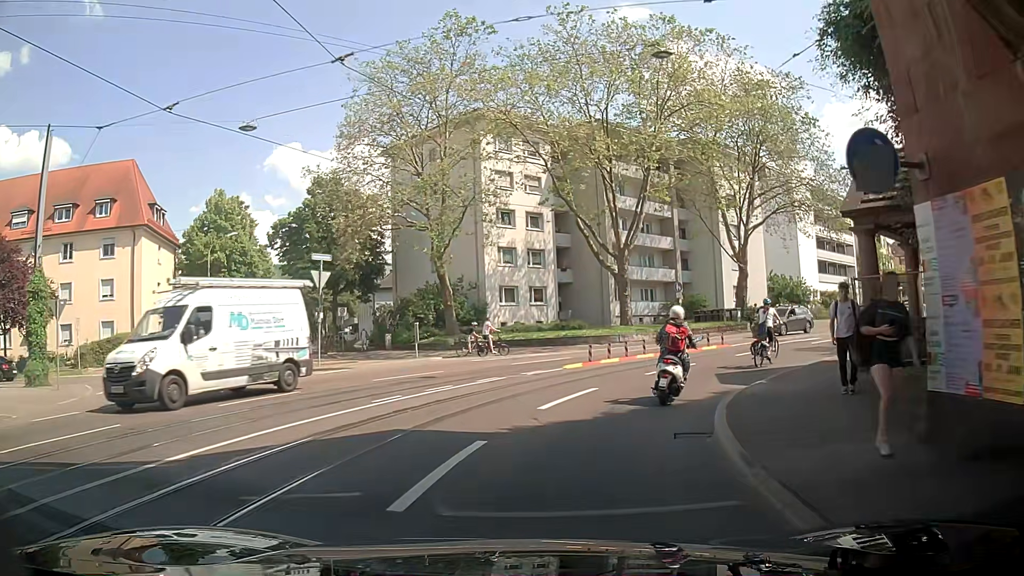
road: primary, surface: asphalt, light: Day
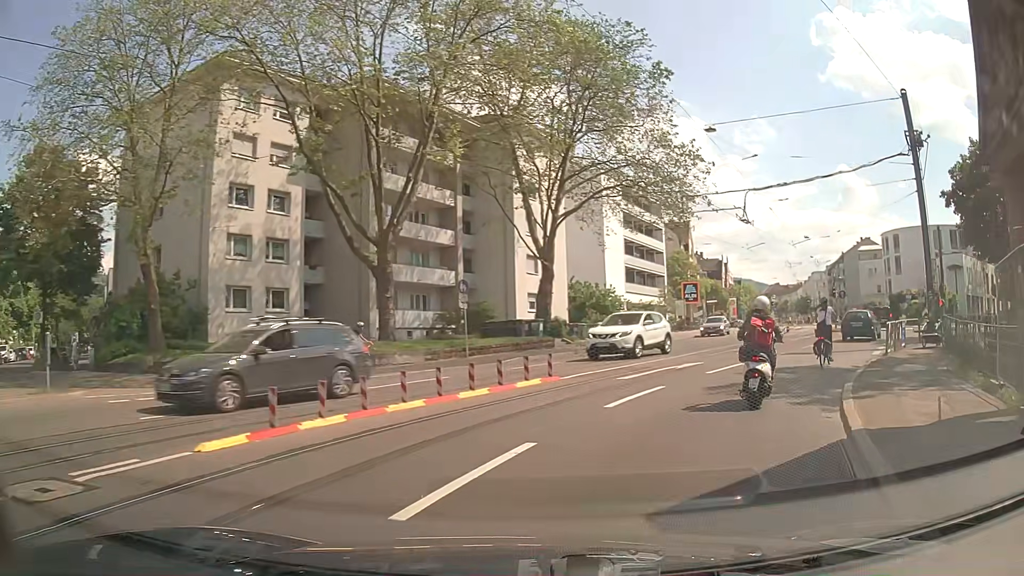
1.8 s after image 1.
(+1.8, +11.9) m; +20°
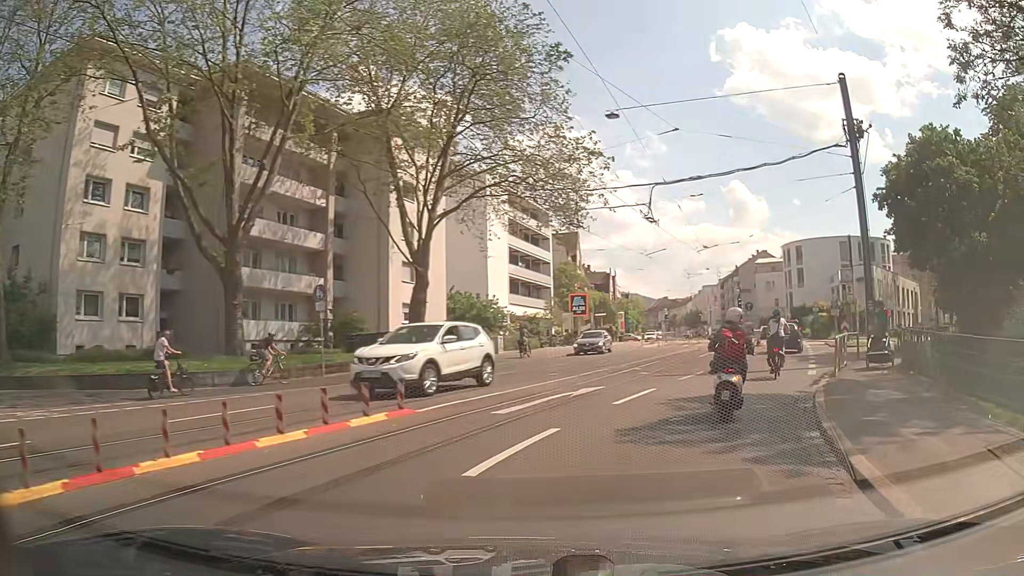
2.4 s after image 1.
(+0.4, +4.0) m; +11°
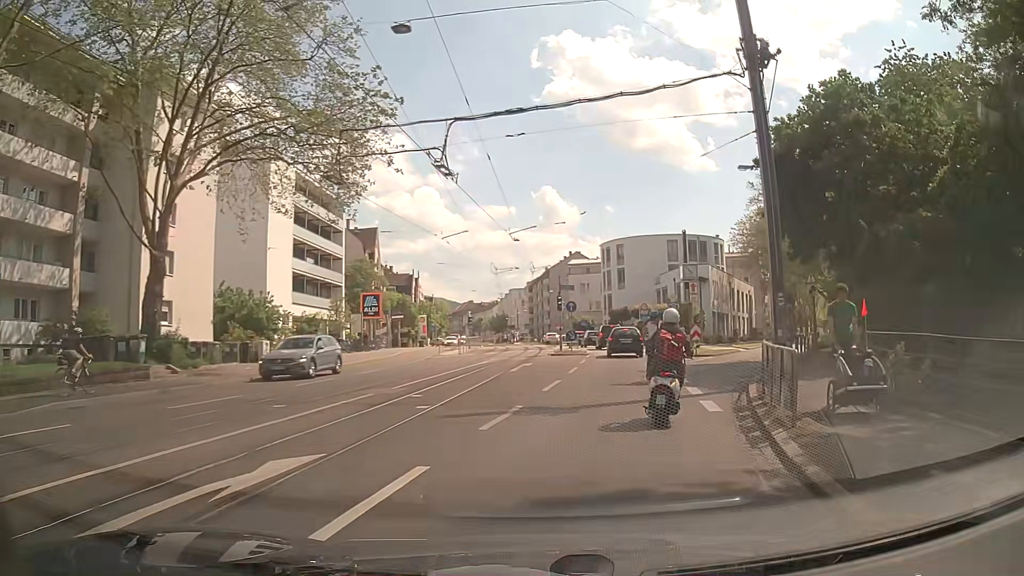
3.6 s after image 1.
(+1.3, +8.1) m; +16°
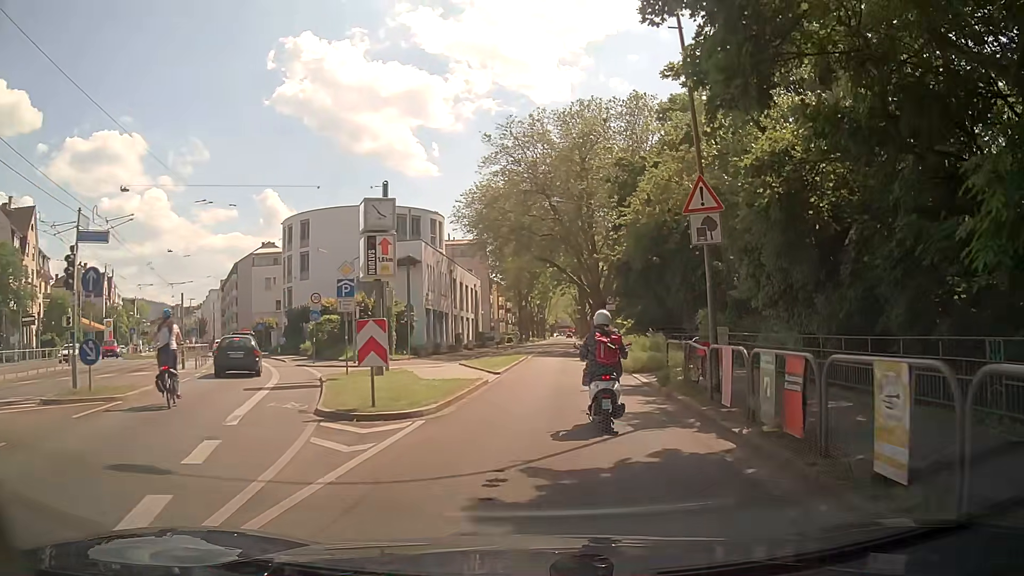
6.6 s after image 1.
(+5.2, +21.6) m; +24°
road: secondary
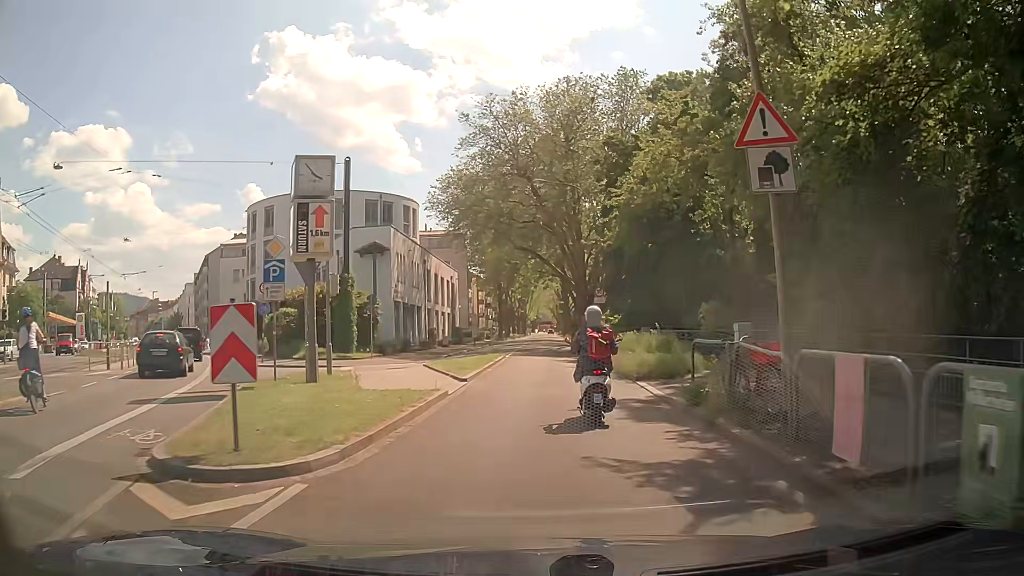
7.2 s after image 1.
(+0.1, +4.7) m; +2°
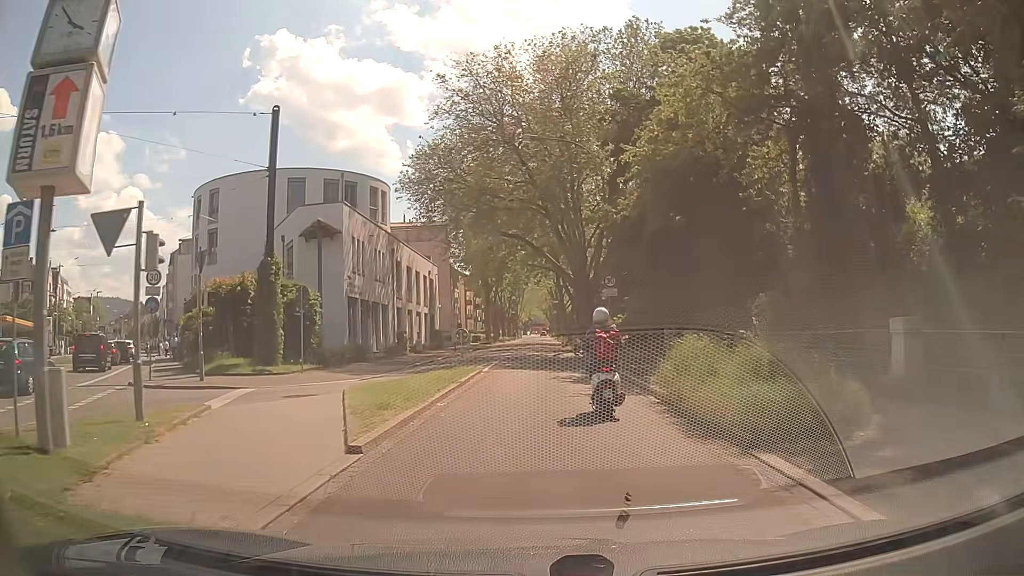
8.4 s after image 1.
(+0.1, +9.5) m; +1°
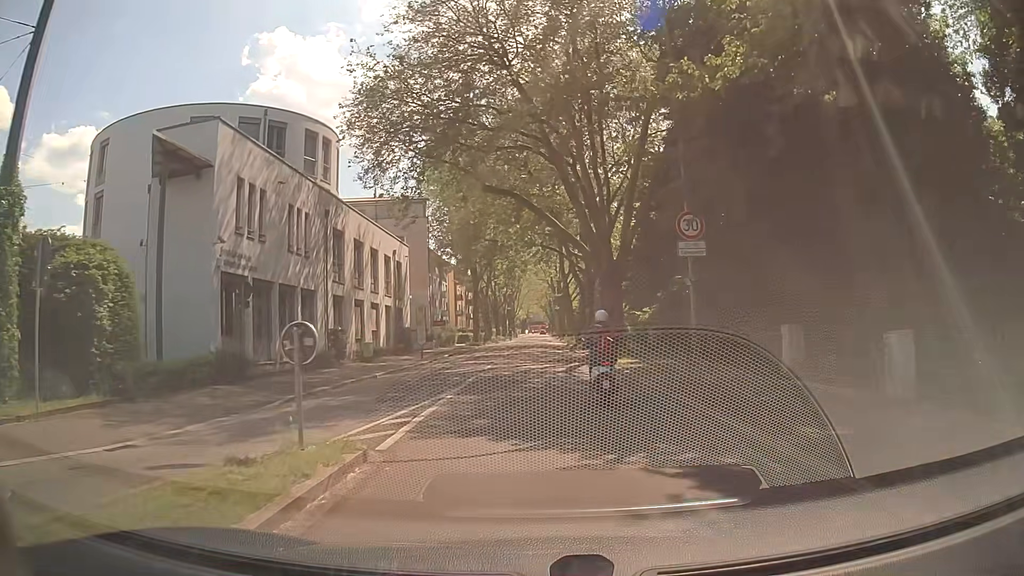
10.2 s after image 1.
(-0.2, +15.1) m; -1°
(0, +10) (0, +20) (0, +30) (0, +40) (+1, +50) (+1, +60) (+1, +70) (+1, +80) (+1, +90) (+1, +100) m
